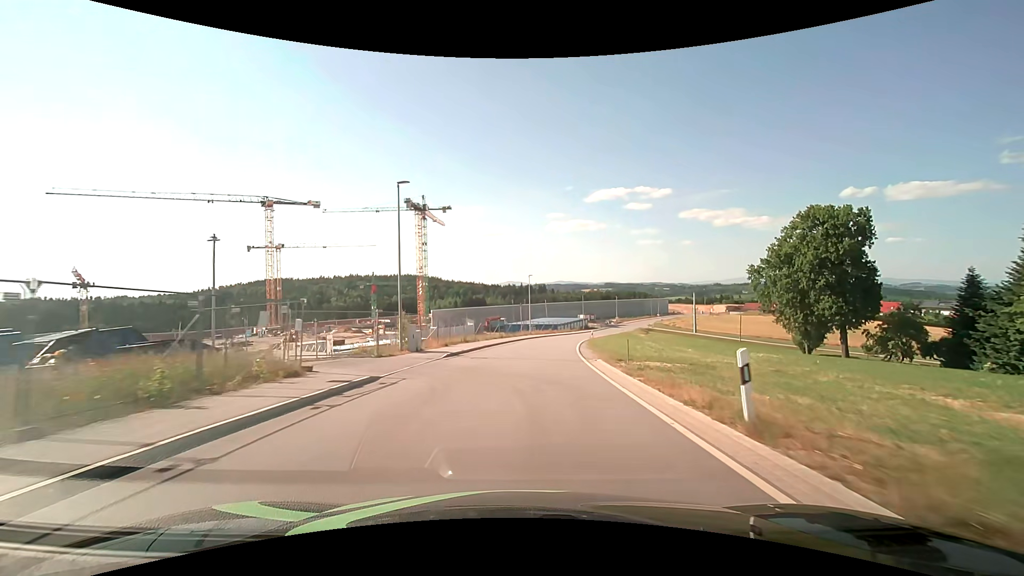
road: unclassified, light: Day
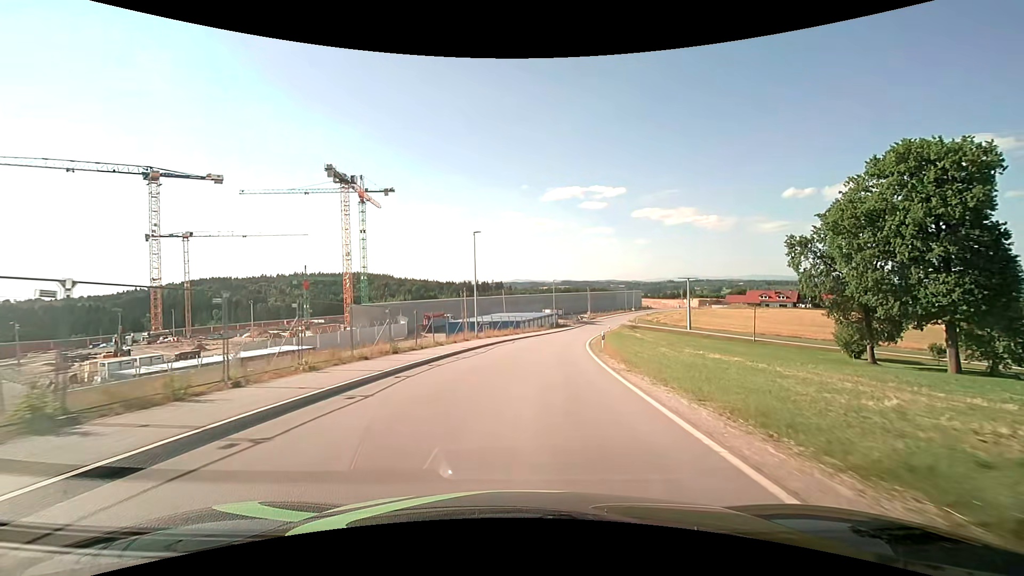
(+1.5, +30.5) m; +5°
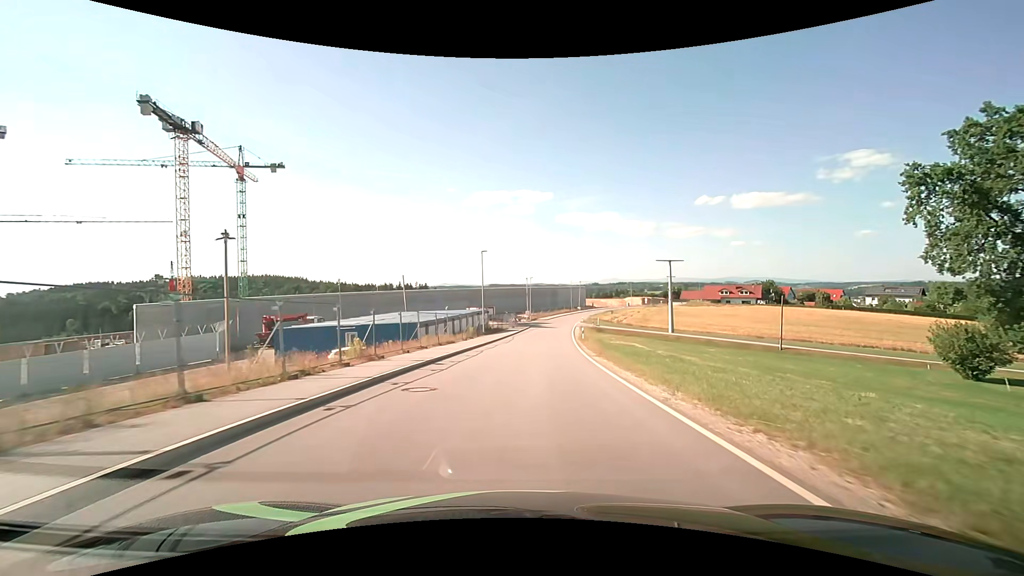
(+2.3, +35.5) m; +8°
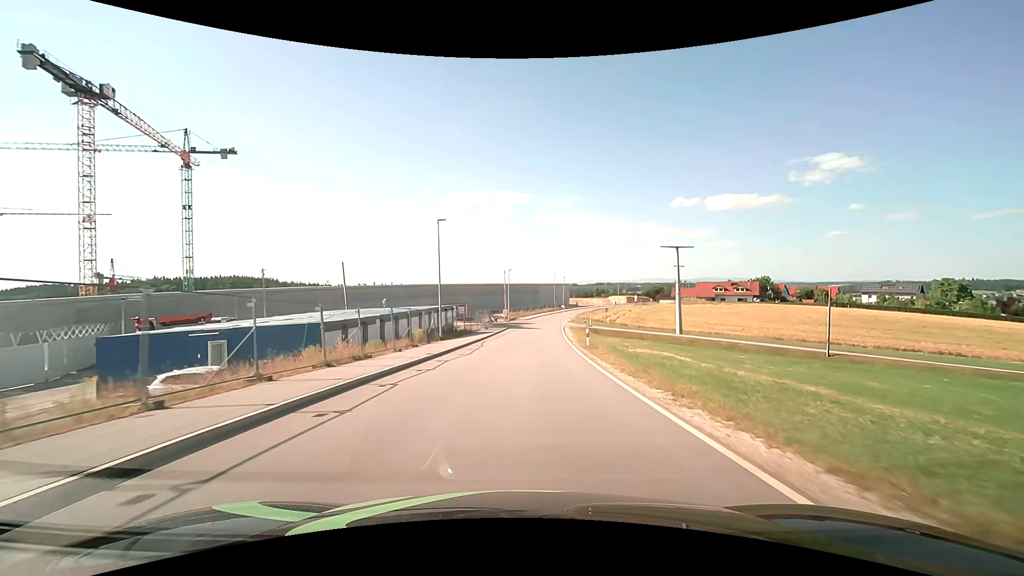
(+0.4, +14.6) m; +3°
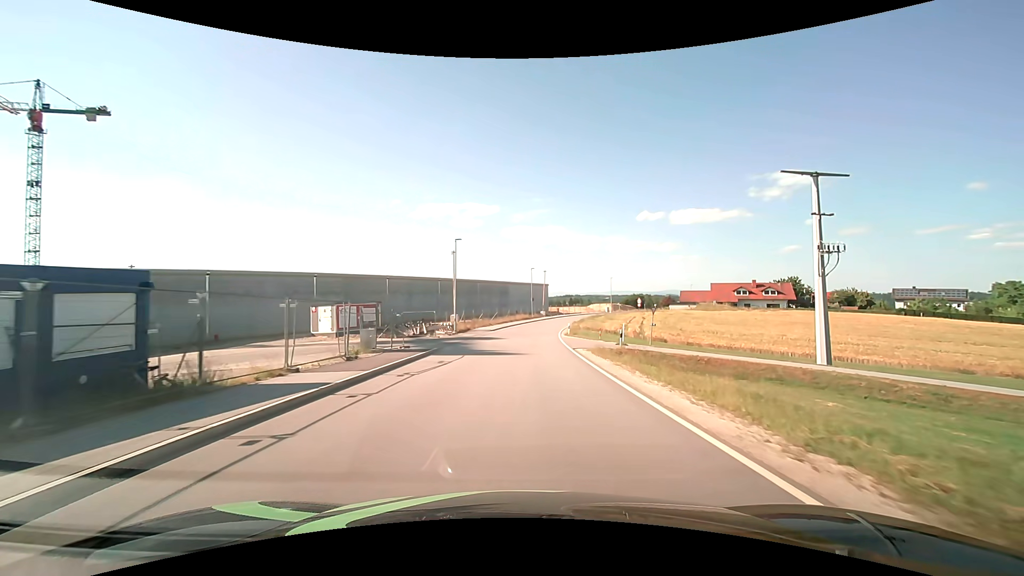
(+1.1, +36.4) m; +4°
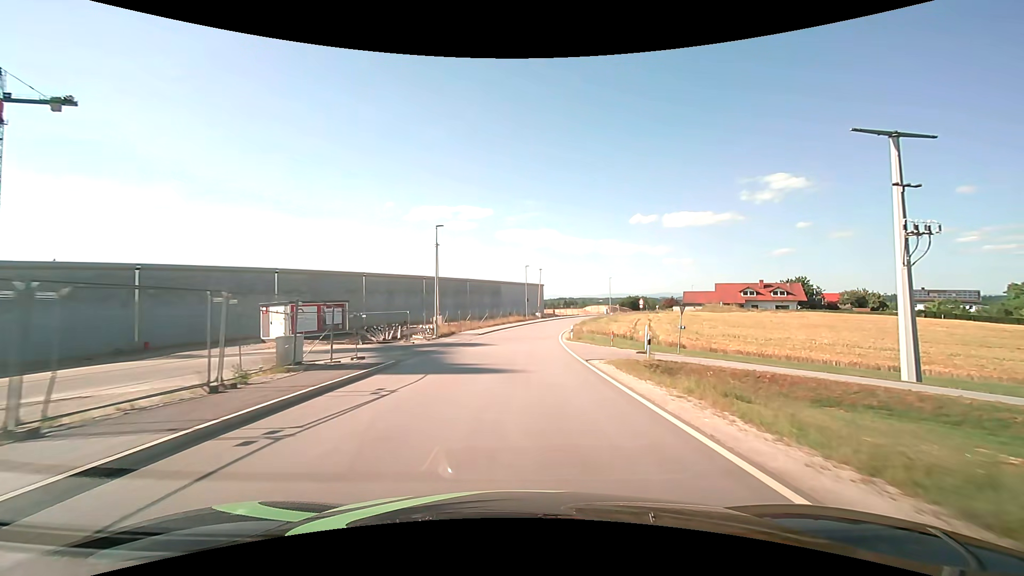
(0.0, +7.0) m; +1°
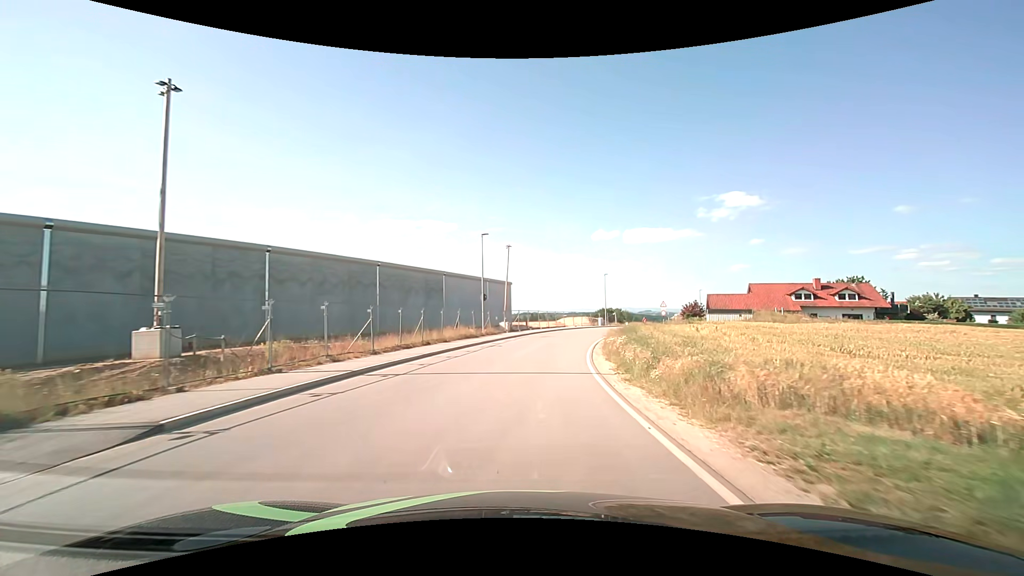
(+1.1, +34.4) m; +4°
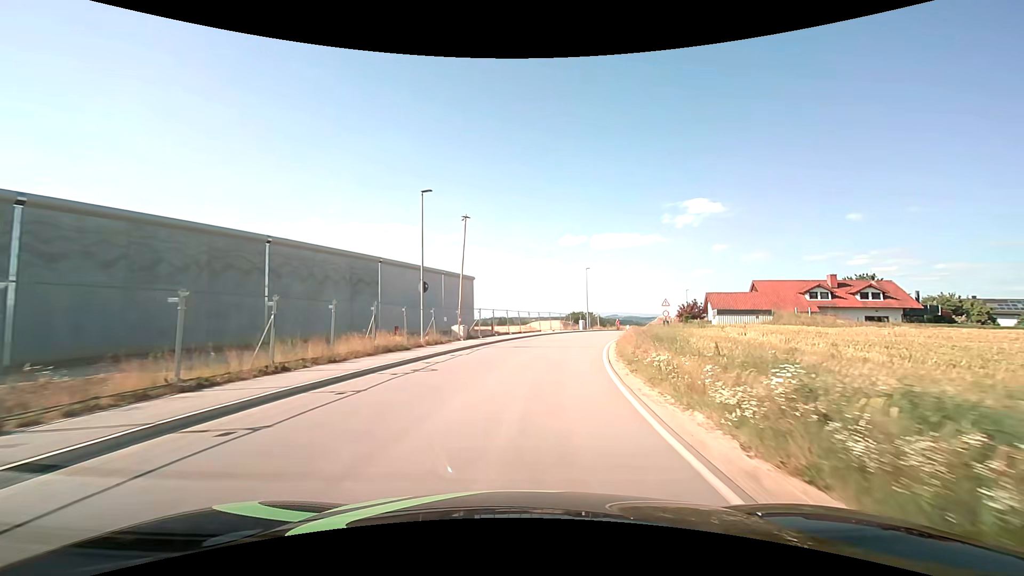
(+0.4, +13.7) m; +4°
(0, +10) (+1, +20) (+3, +30) (+6, +39) (+9, +49) (+13, +58) (+17, +67) (+22, +76) (+28, +84) (+35, +91) m
